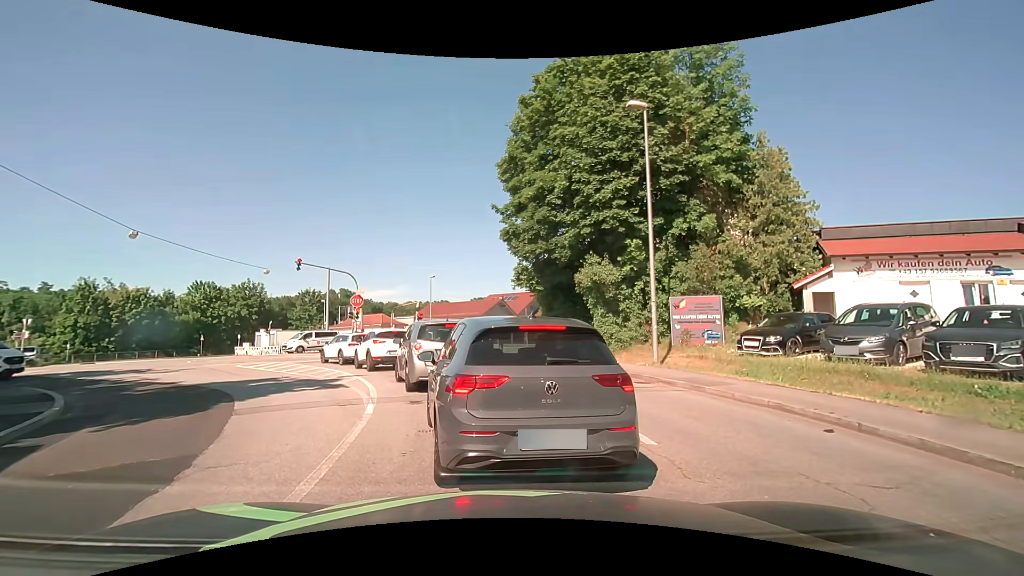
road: tertiary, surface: asphalt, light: Day
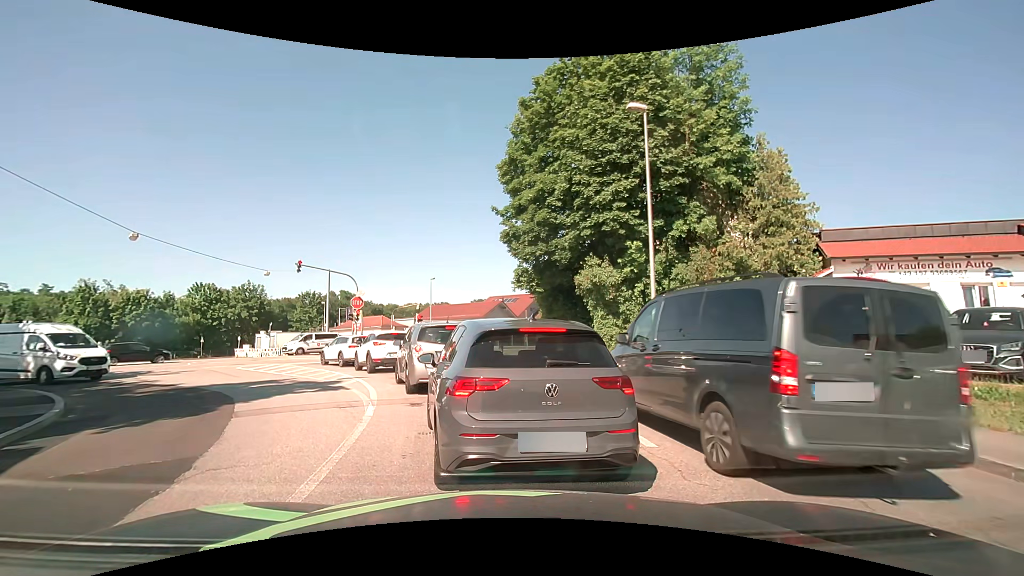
(0.0, +0.1) m; 0°
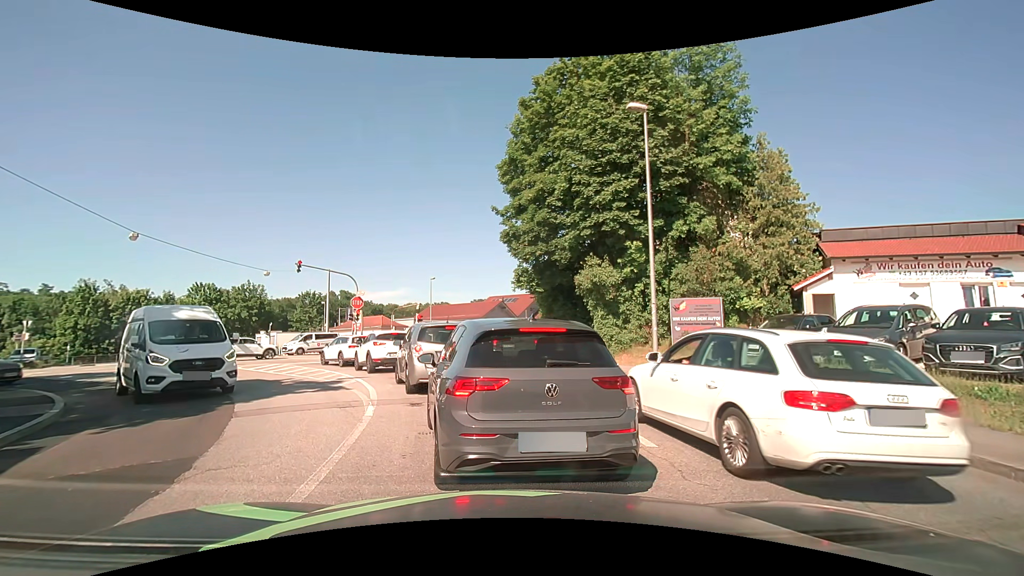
(0.0, 0.0) m; 0°
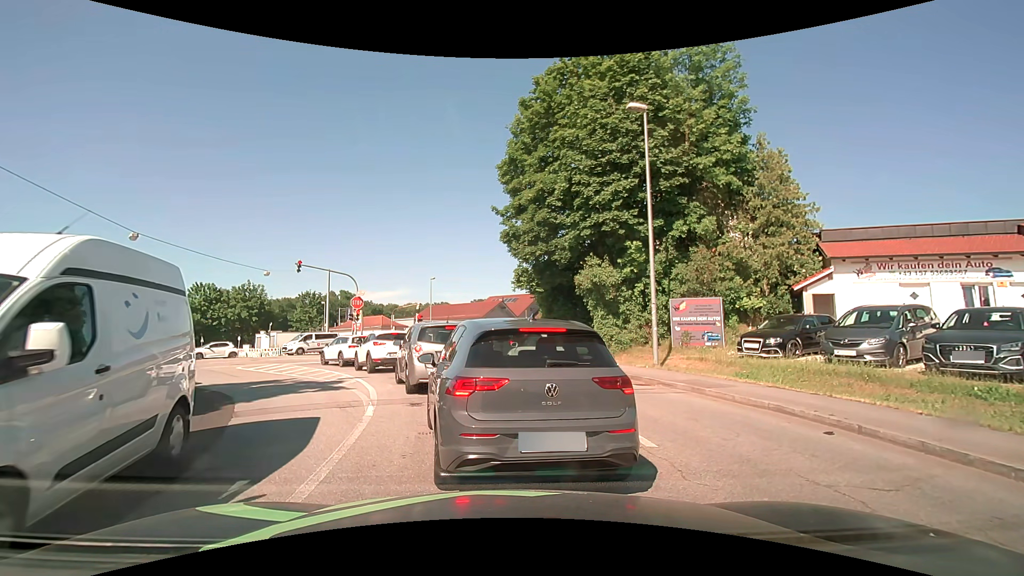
(0.0, 0.0) m; 0°
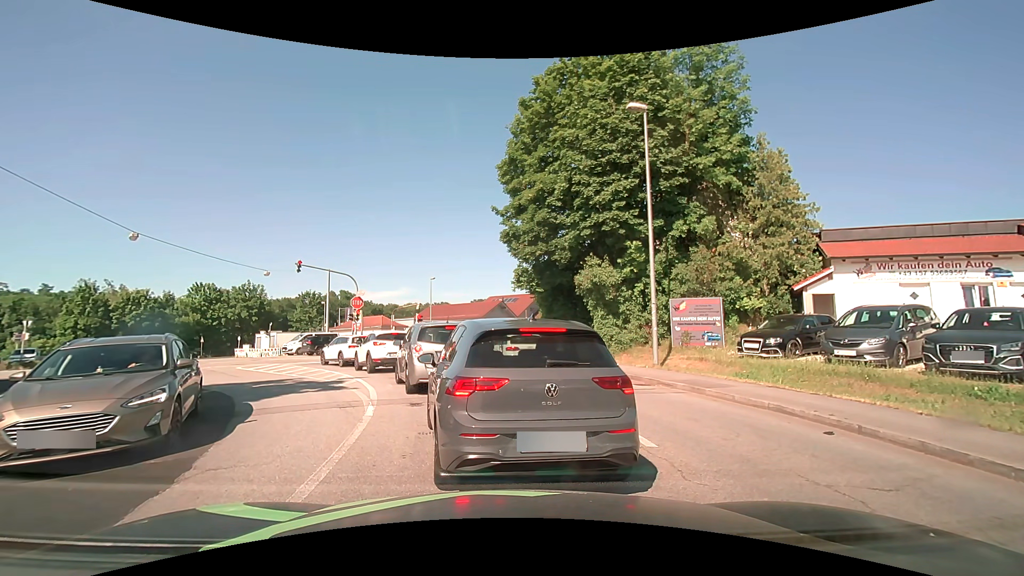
(0.0, 0.0) m; 0°
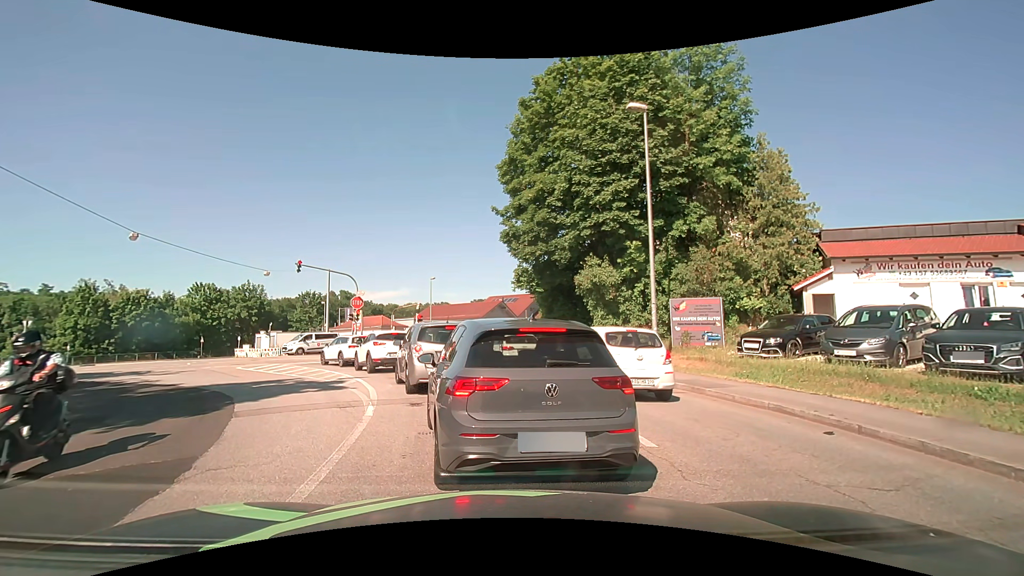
(0.0, 0.0) m; 0°
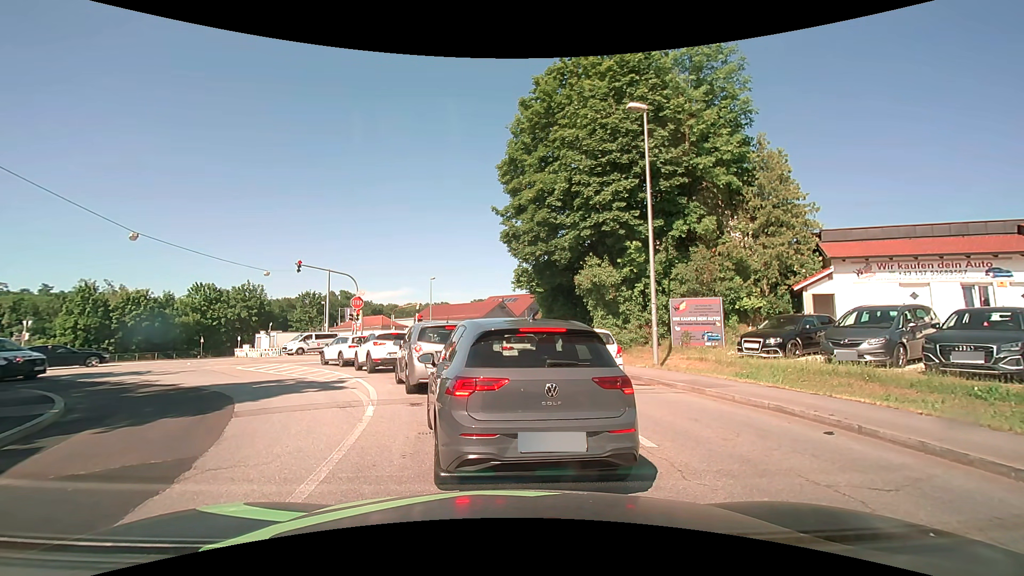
(0.0, 0.0) m; 0°
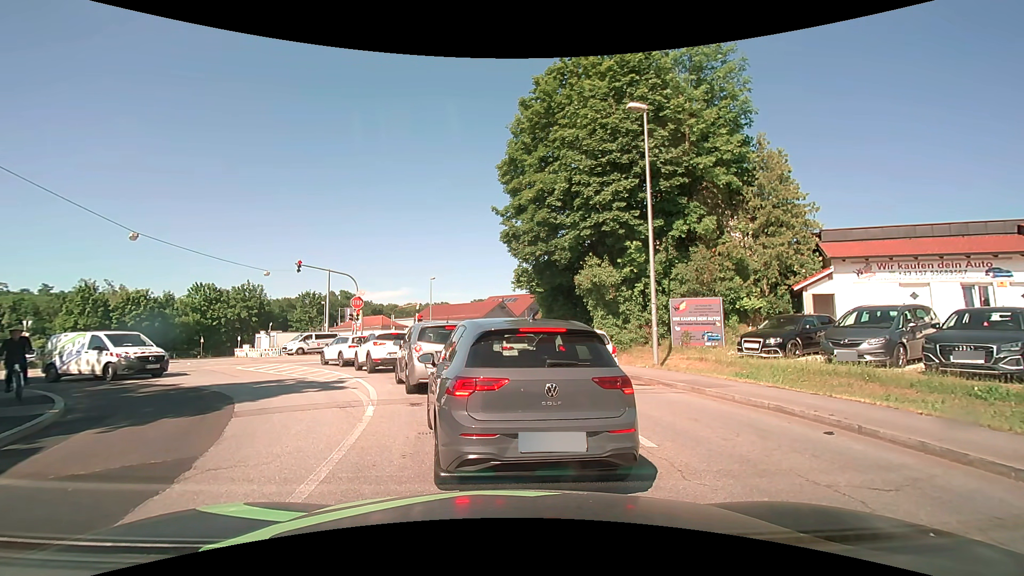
(0.0, 0.0) m; 0°
